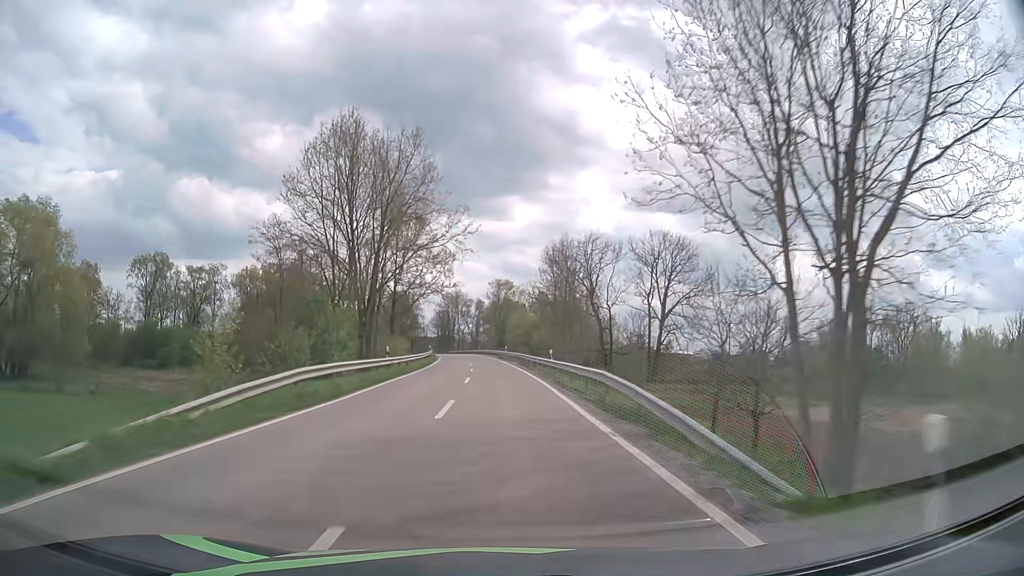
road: tertiary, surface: asphalt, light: Day
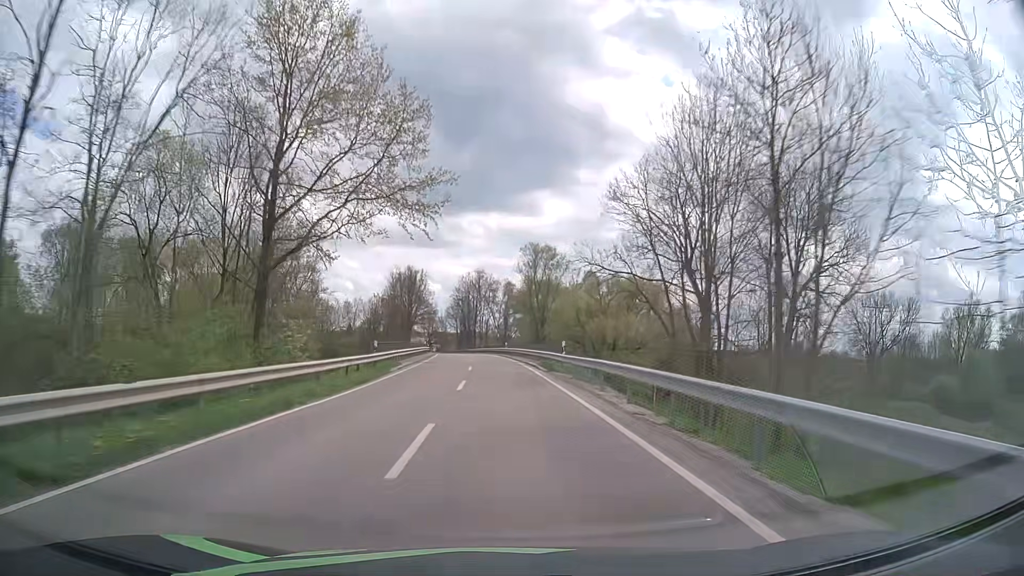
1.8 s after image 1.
(-1.0, +42.3) m; -3°
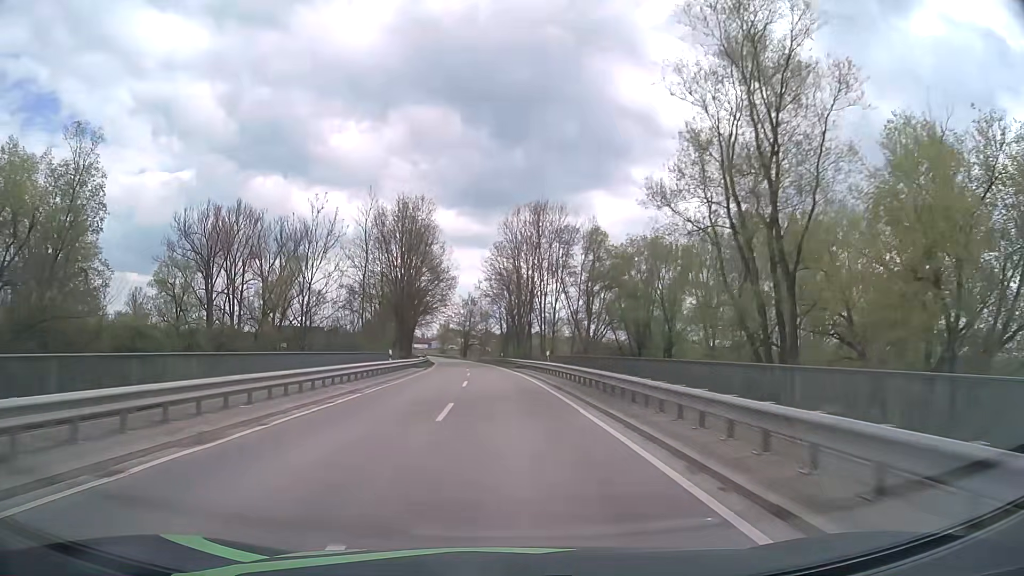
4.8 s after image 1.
(-2.7, +66.4) m; -5°
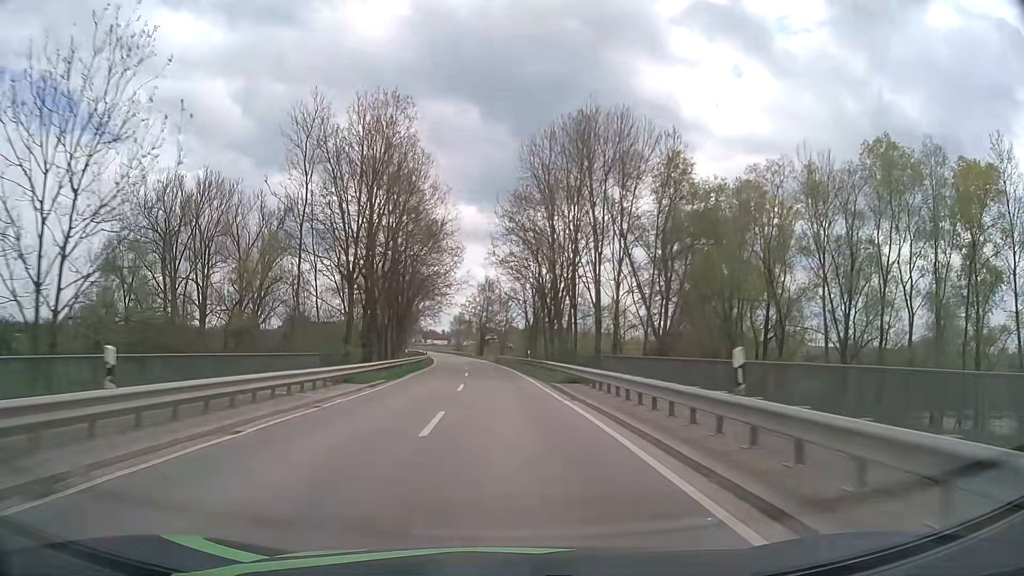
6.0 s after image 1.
(-0.4, +26.5) m; -2°
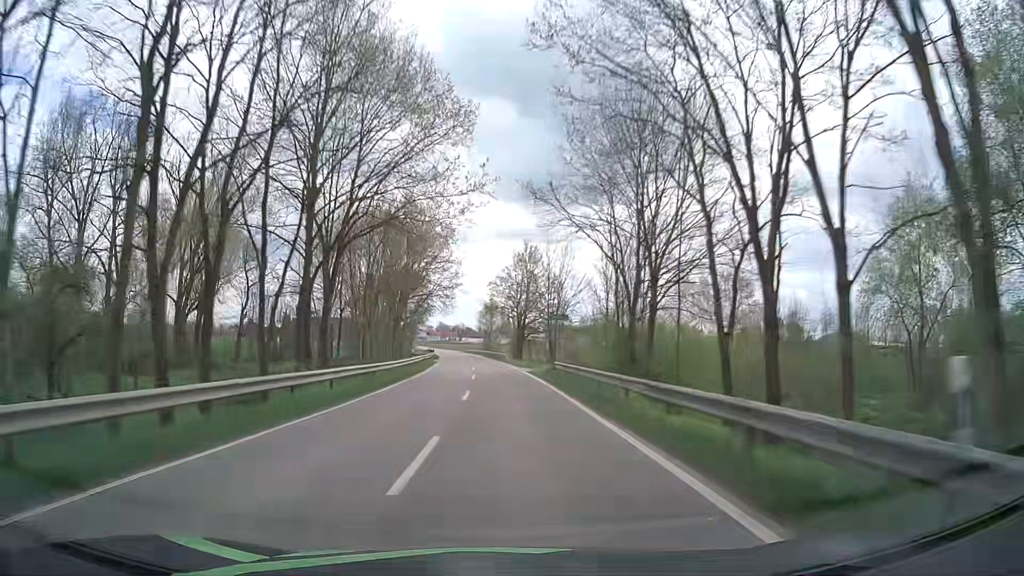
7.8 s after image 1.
(-1.1, +40.3) m; -3°
(0, +10) (0, +20) (0, +30) (-1, +40) (-1, +50) (-2, +60) (-3, +70) (-3, +80) (-4, +90) (-6, +100) m
